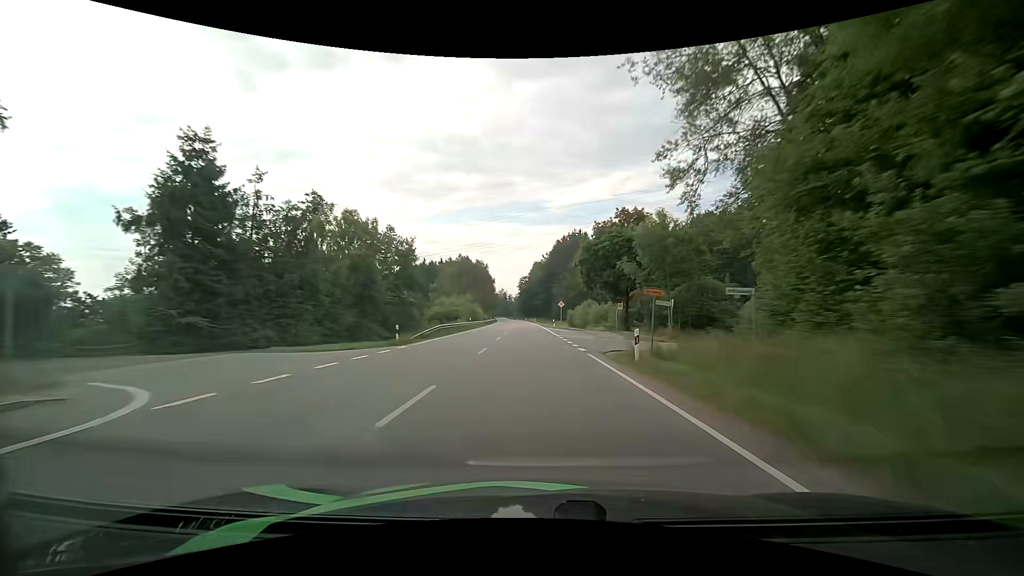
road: primary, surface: asphalt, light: Day
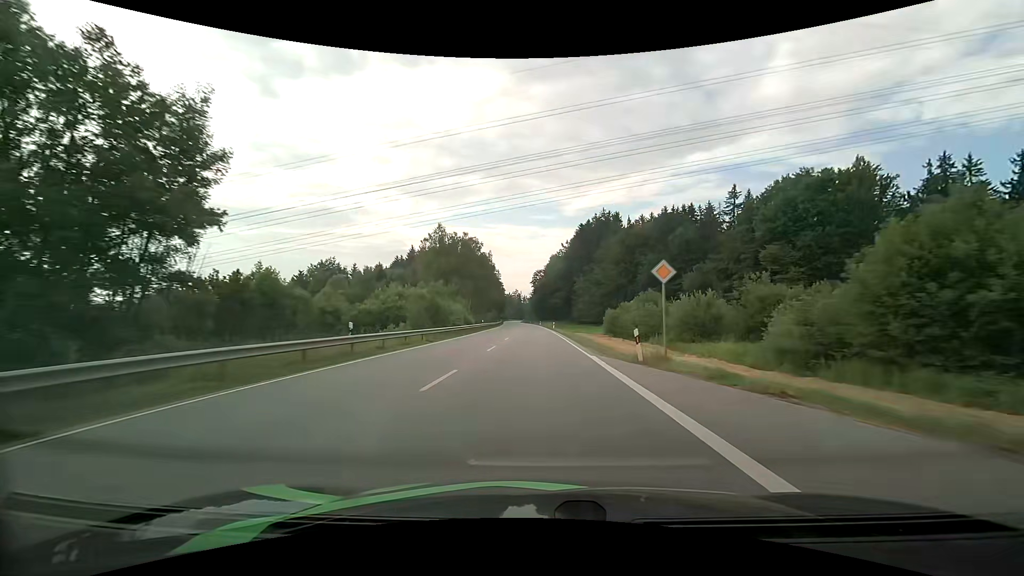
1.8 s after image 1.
(-0.8, +44.9) m; -2°
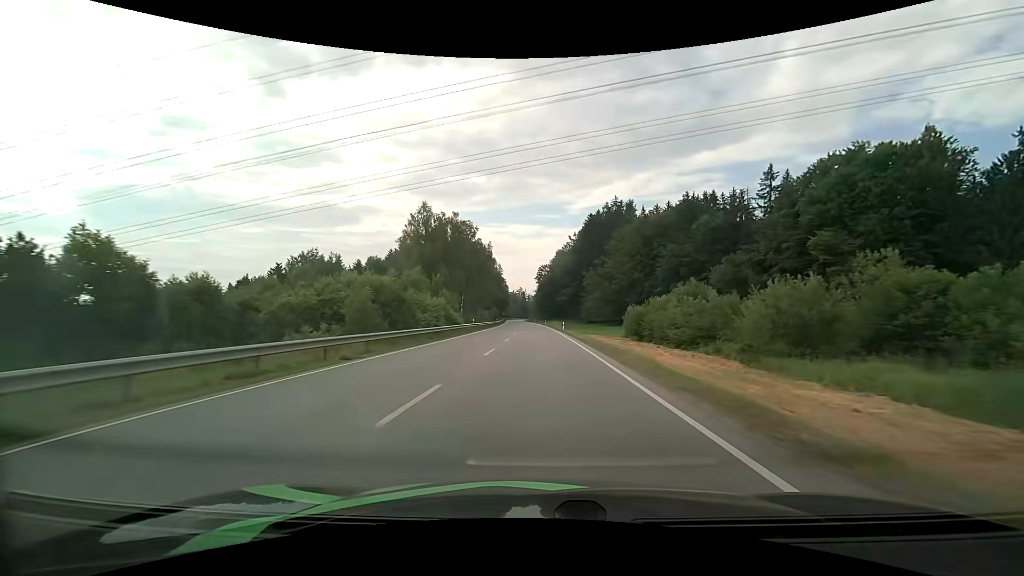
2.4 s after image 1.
(-0.1, +15.1) m; -1°
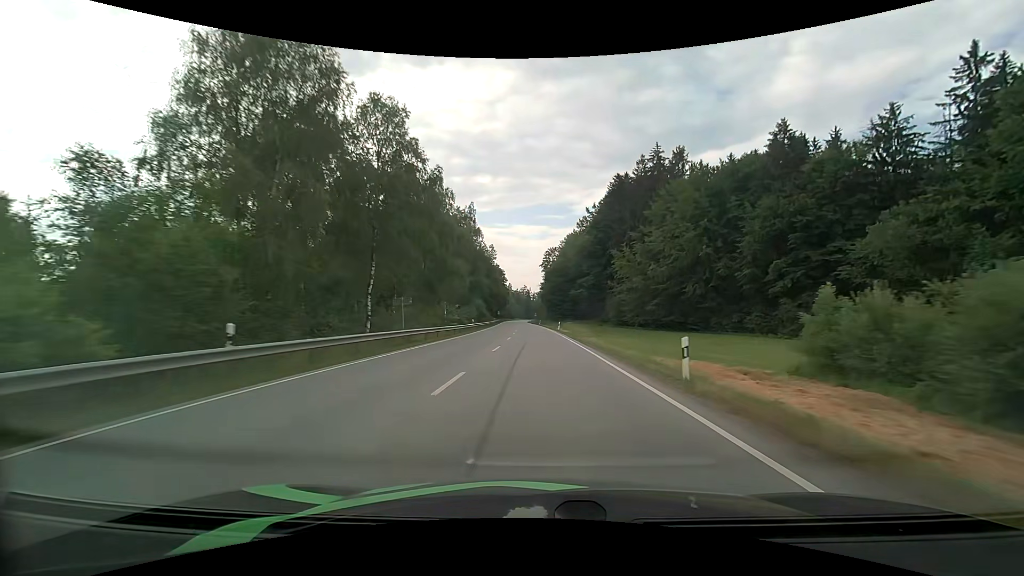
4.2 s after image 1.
(-0.3, +45.7) m; -1°
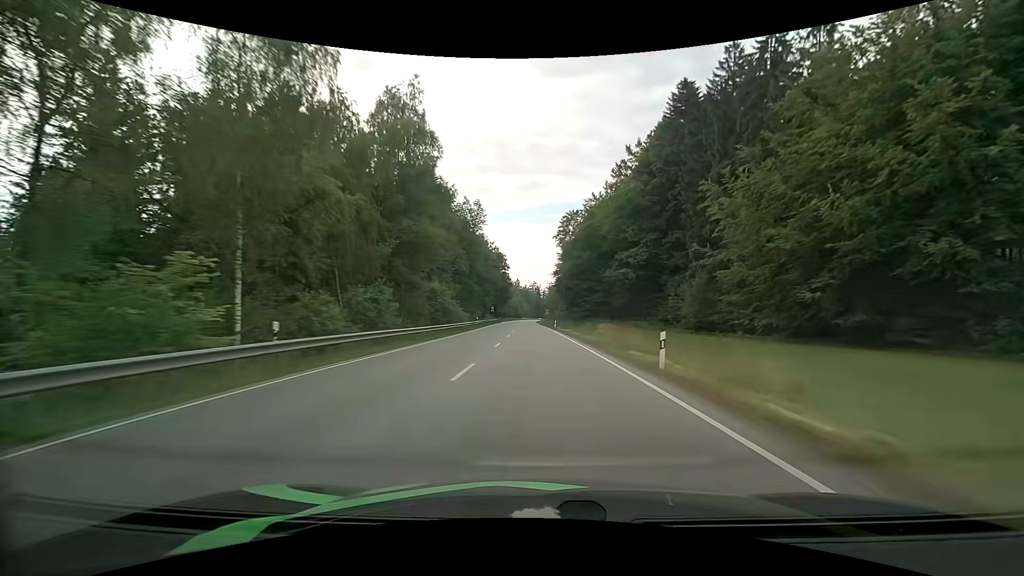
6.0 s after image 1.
(-0.5, +46.4) m; -1°
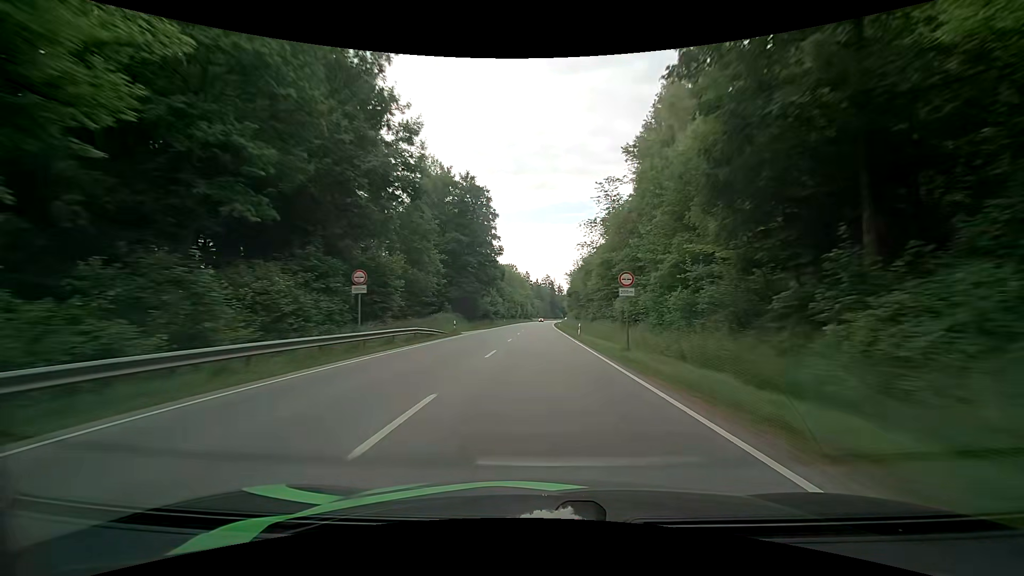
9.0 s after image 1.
(-1.1, +77.8) m; -2°
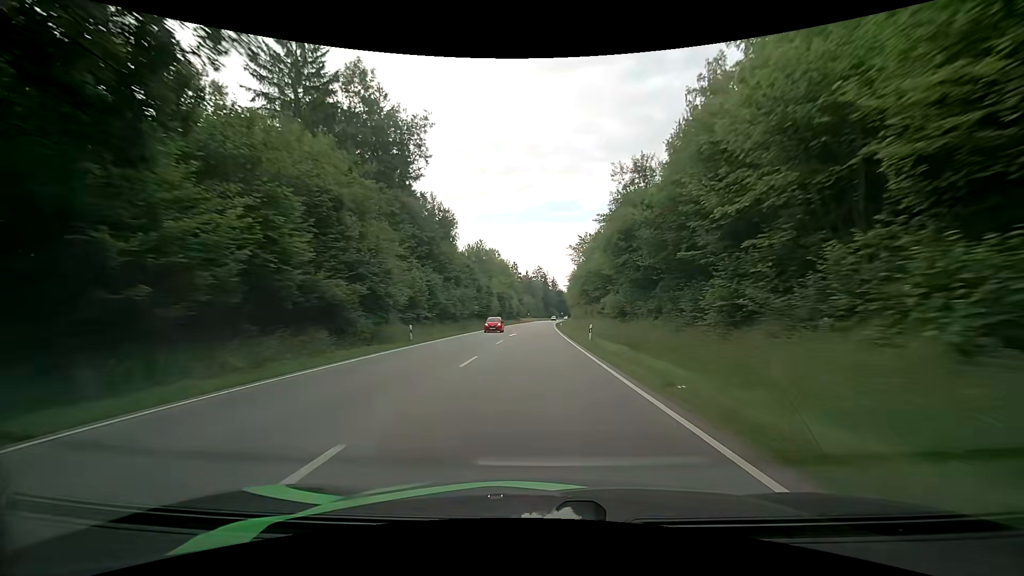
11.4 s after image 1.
(+0.7, +63.7) m; +1°
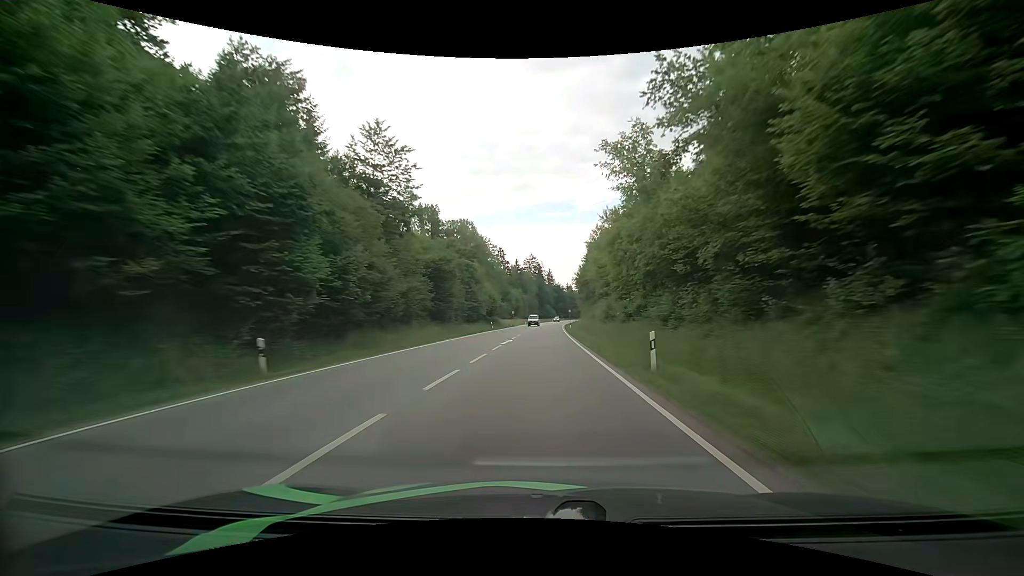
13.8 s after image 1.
(+0.6, +65.2) m; 0°
(0, +10) (0, +20) (+1, +30) (+1, +40) (+1, +50) (+2, +60) (+2, +70) (+3, +80) (+3, +90) (+4, +100) m
